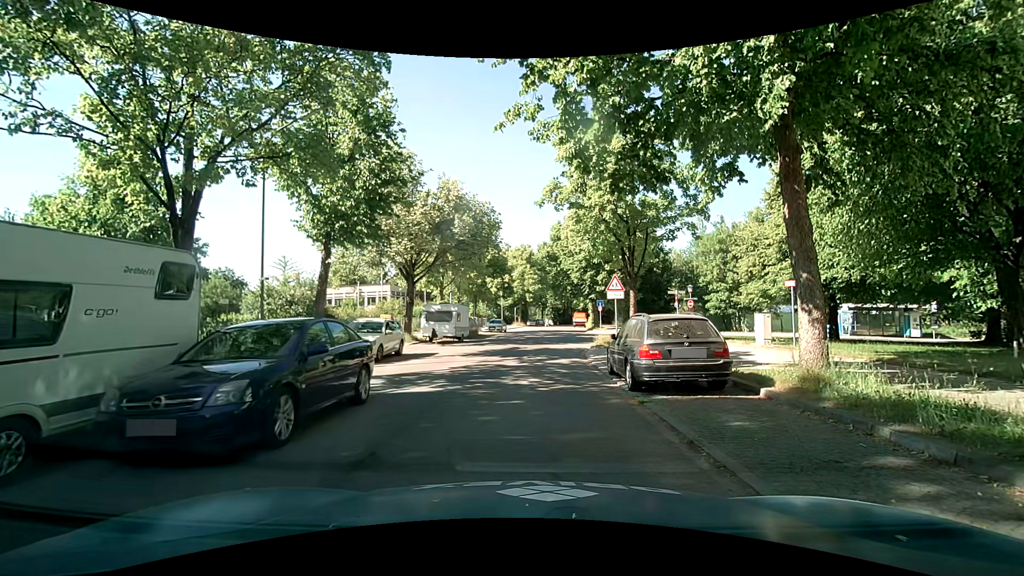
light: Day
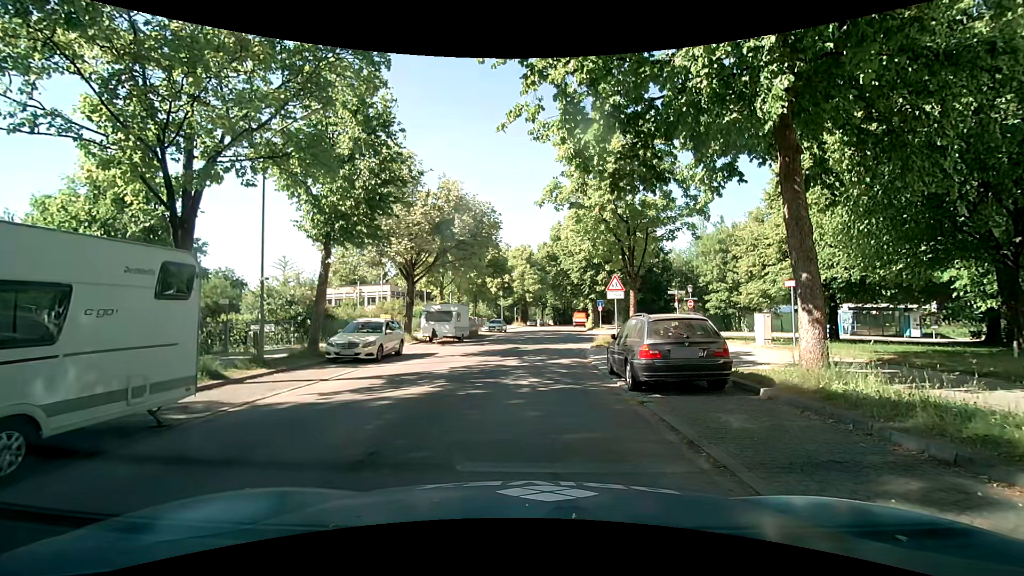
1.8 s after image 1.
(0.0, 0.0) m; 0°
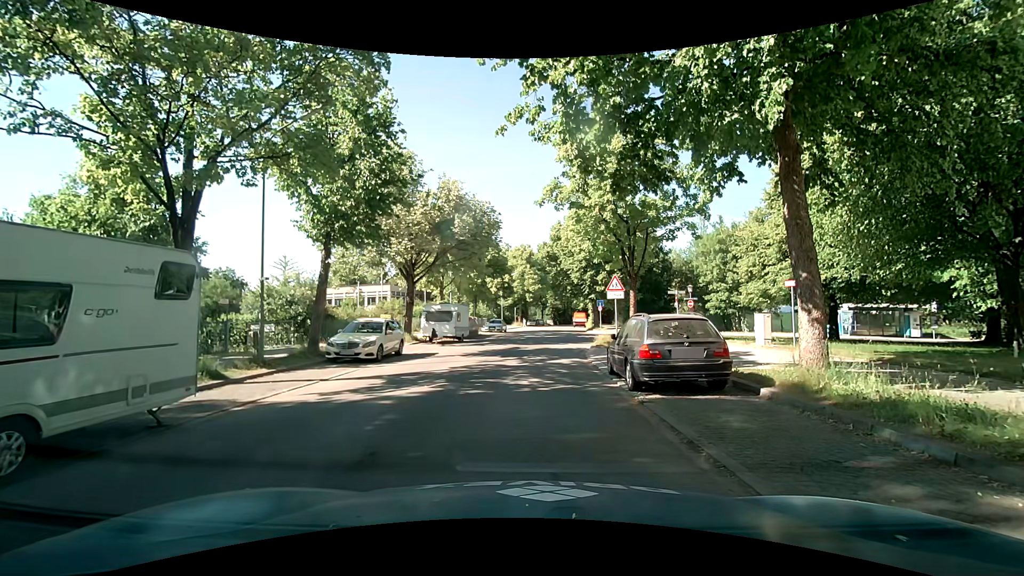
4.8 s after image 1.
(0.0, 0.0) m; 0°
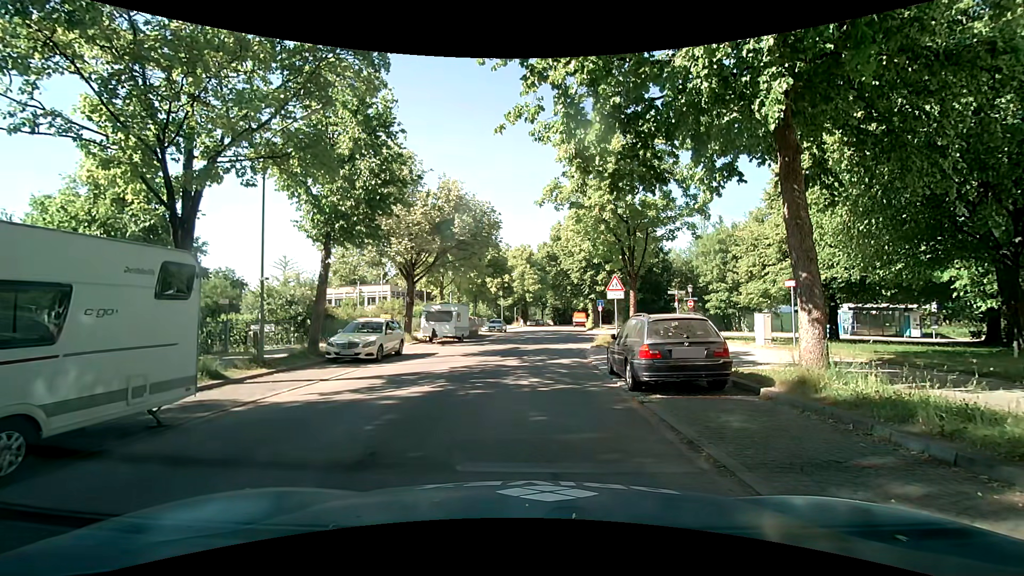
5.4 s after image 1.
(0.0, 0.0) m; 0°
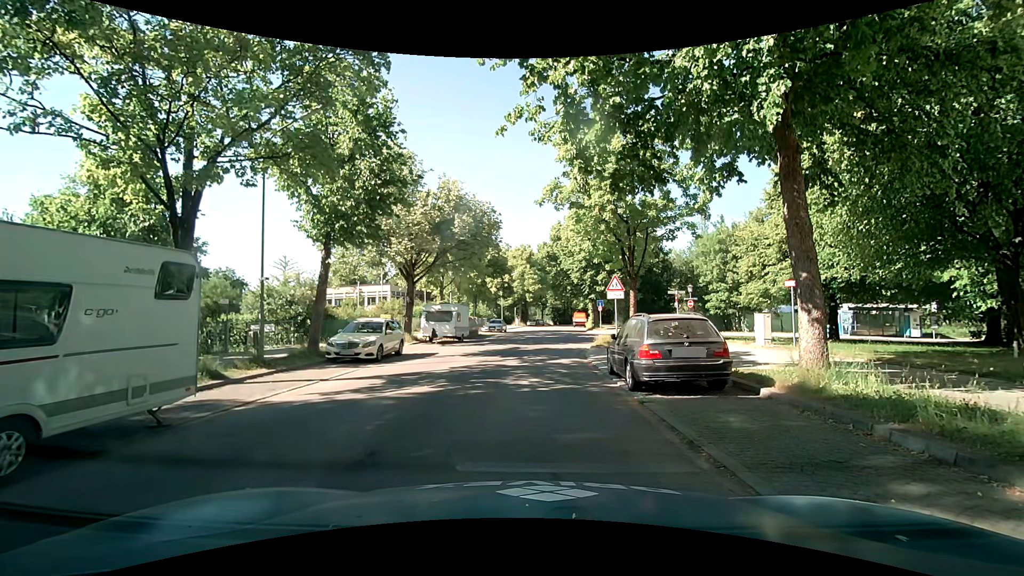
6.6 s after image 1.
(0.0, 0.0) m; 0°
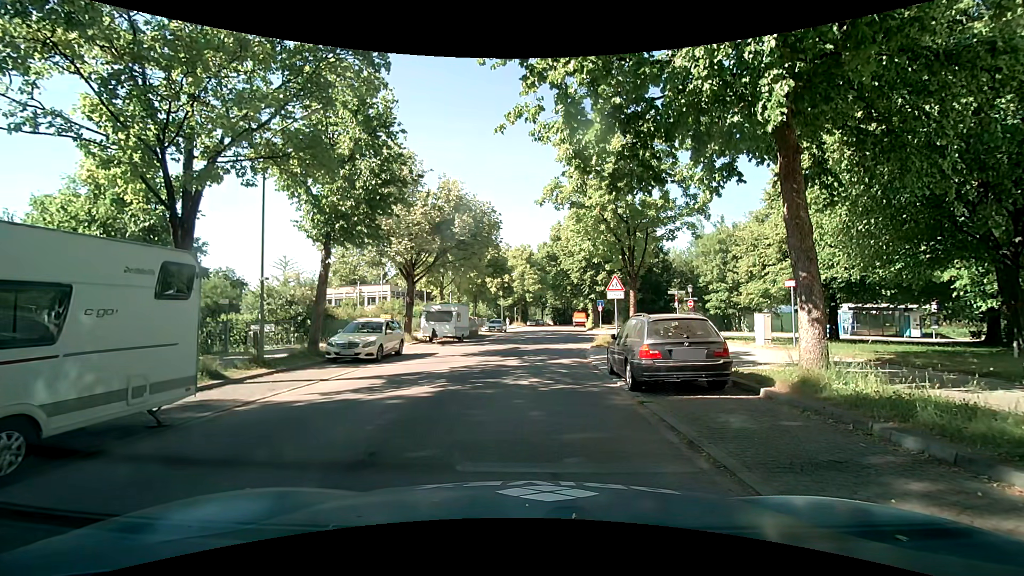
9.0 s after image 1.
(0.0, 0.0) m; 0°
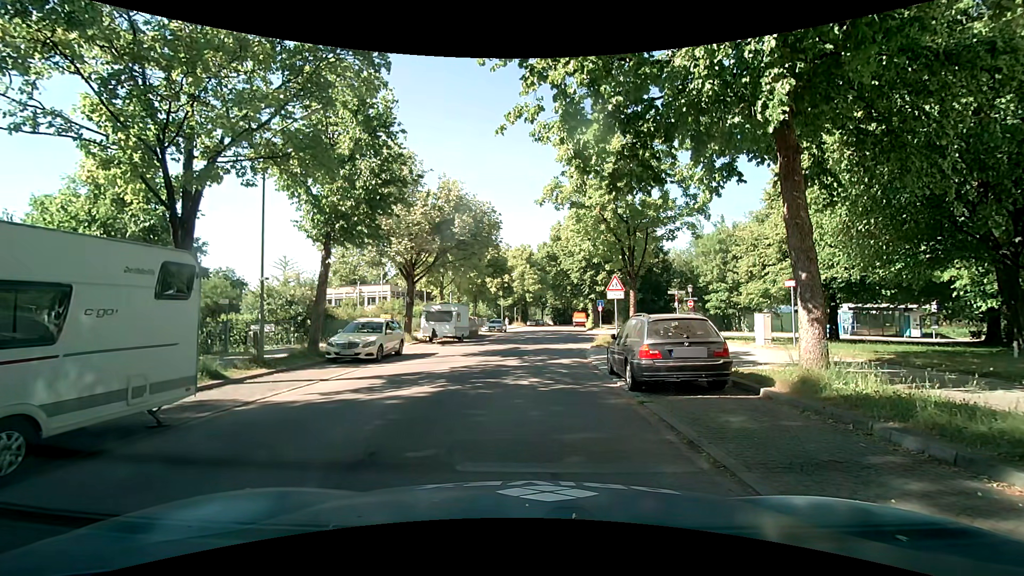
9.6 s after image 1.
(0.0, 0.0) m; 0°
